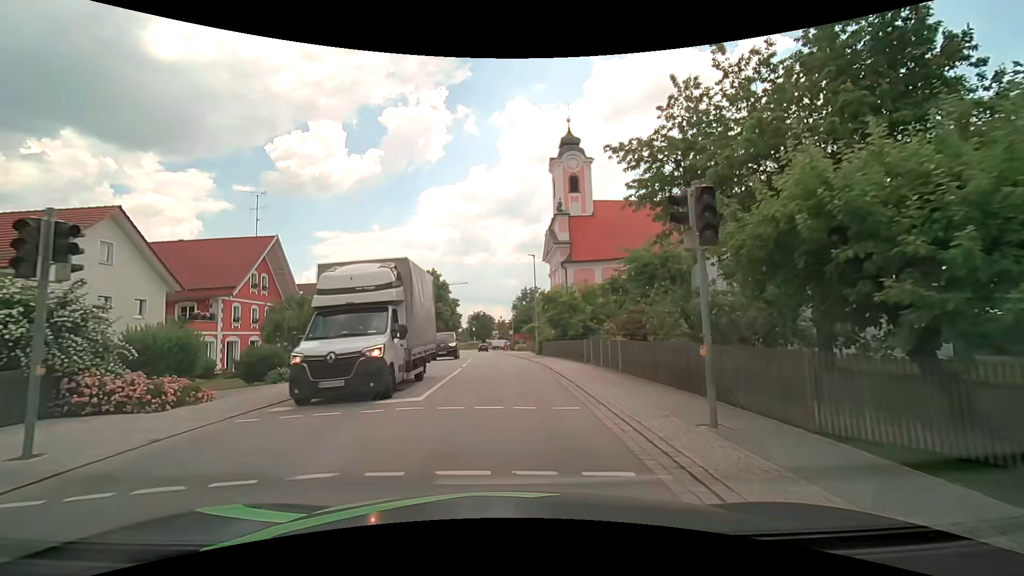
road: secondary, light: Day
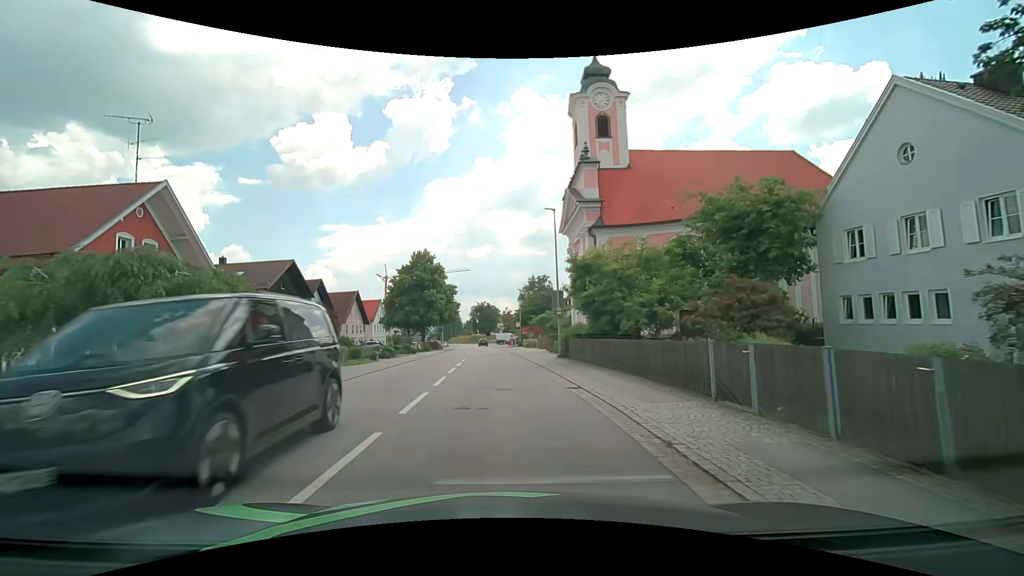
(-0.1, +13.9) m; -1°
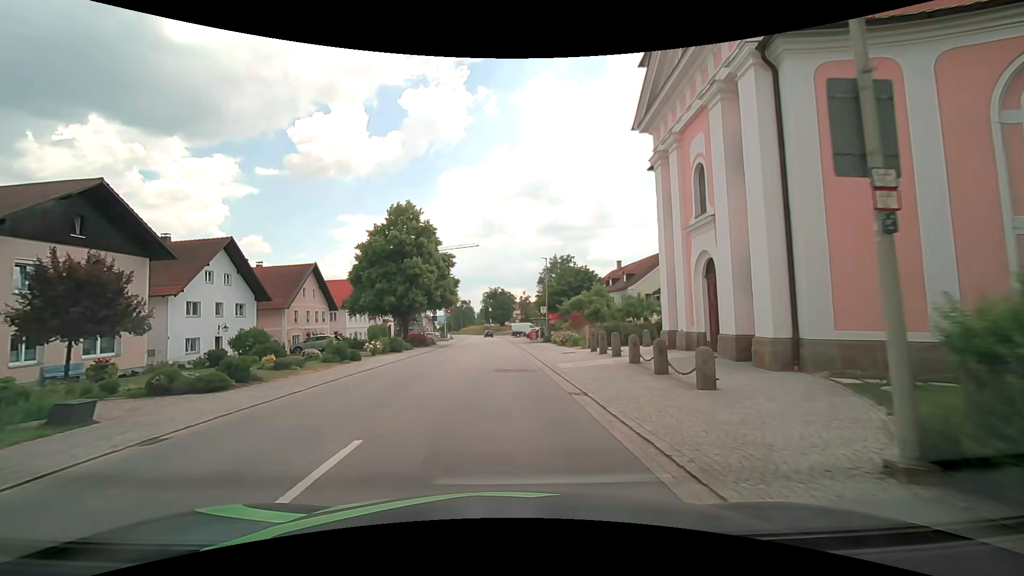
(-0.3, +23.2) m; -1°
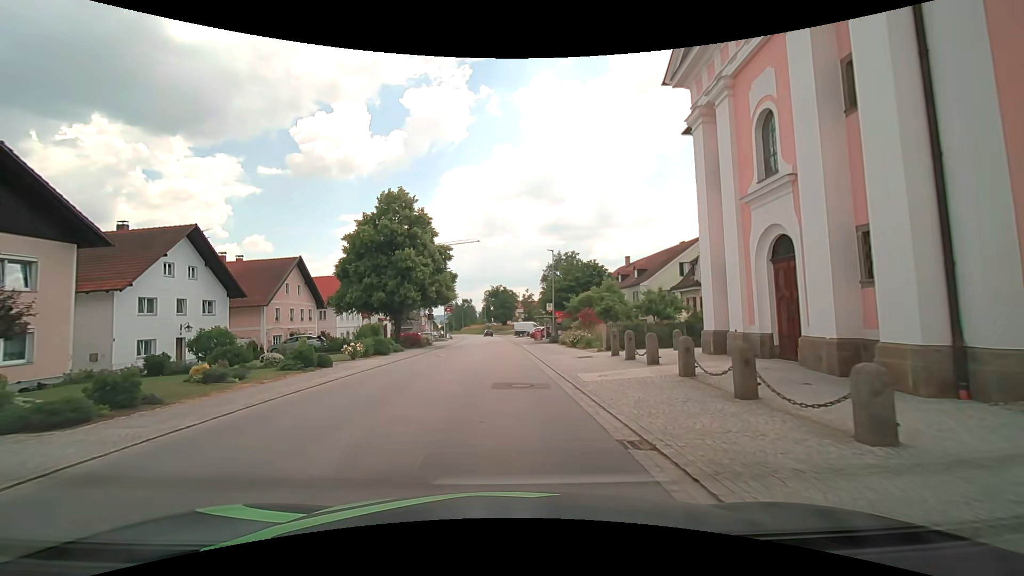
(0.0, +4.7) m; -1°
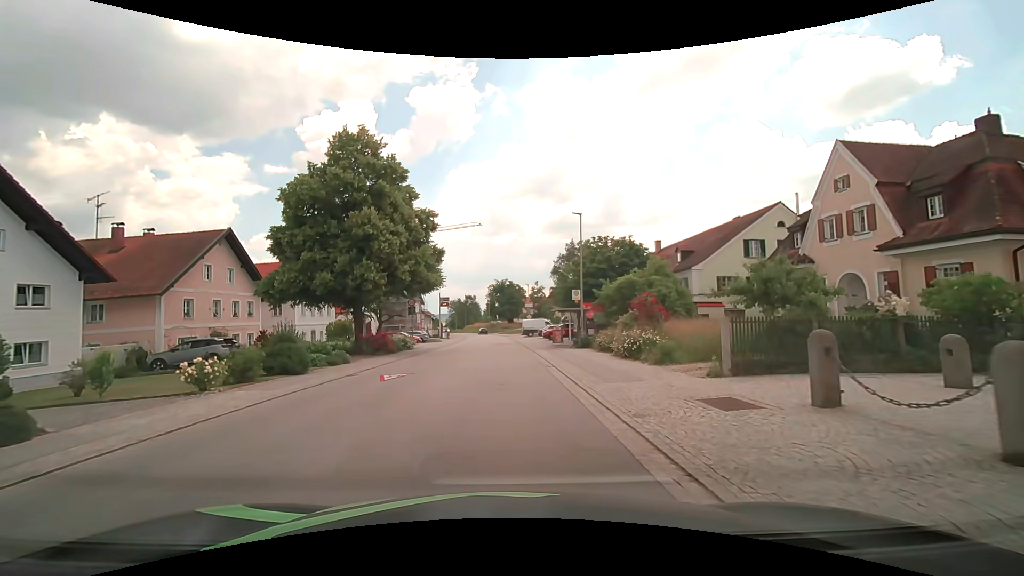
(-0.2, +13.9) m; -1°
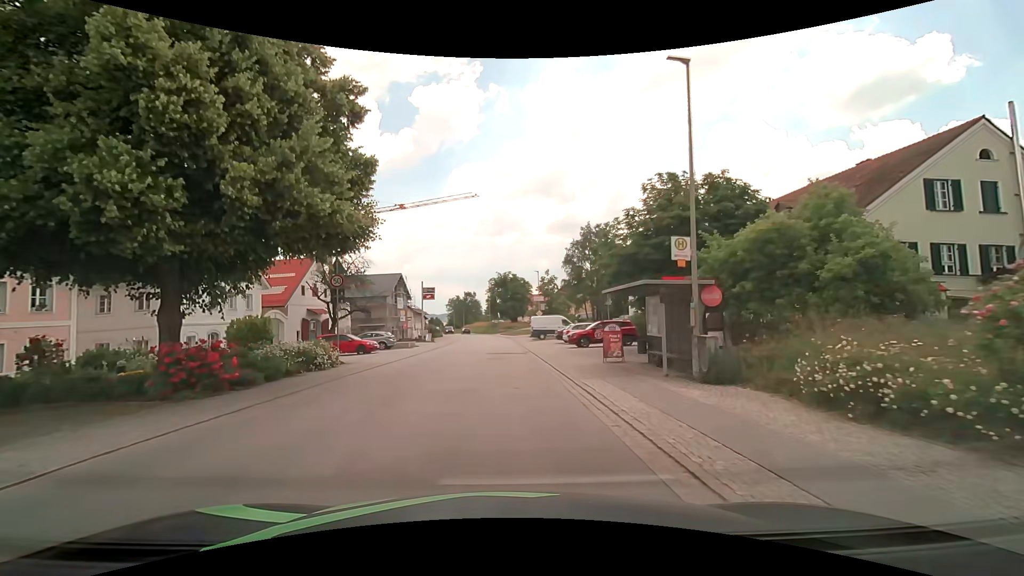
(0.0, +18.2) m; 0°
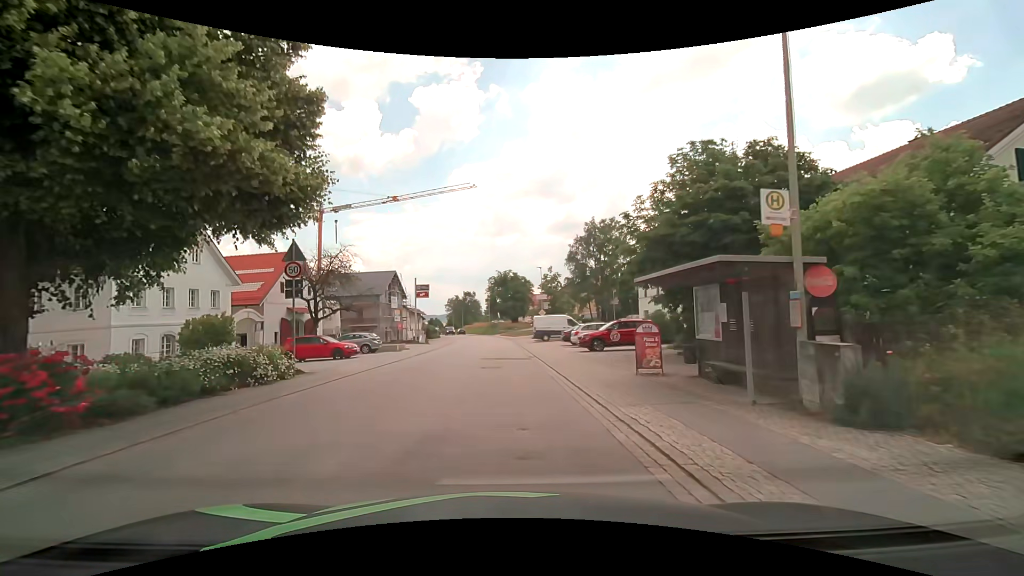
(0.0, +4.5) m; -1°
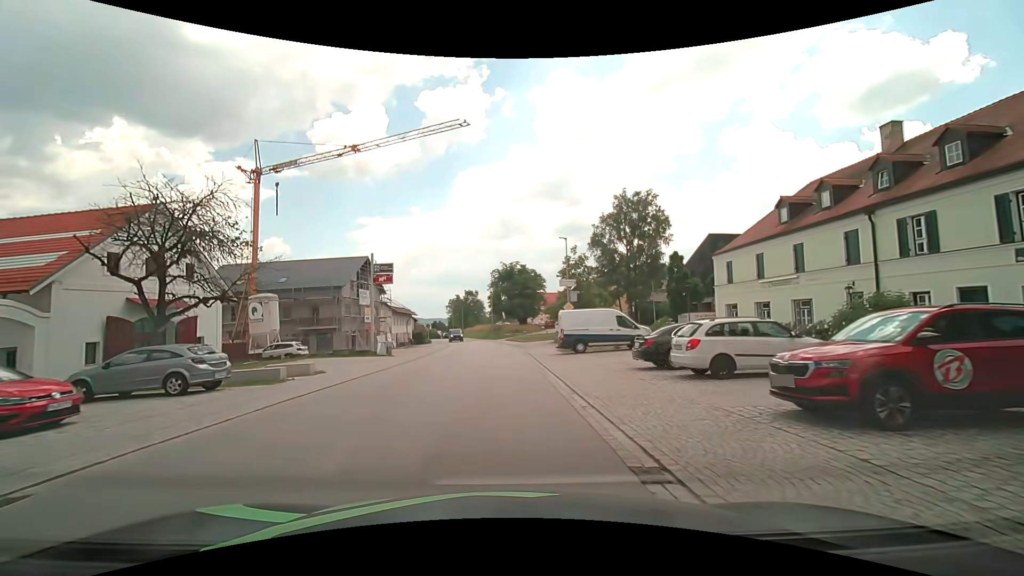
(+0.1, +19.7) m; -1°
(0, +10) (0, +20) (0, +30) (0, +40) (-1, +50) (-1, +60) (-3, +70) (-4, +80) (-6, +90) (-8, +99) m
